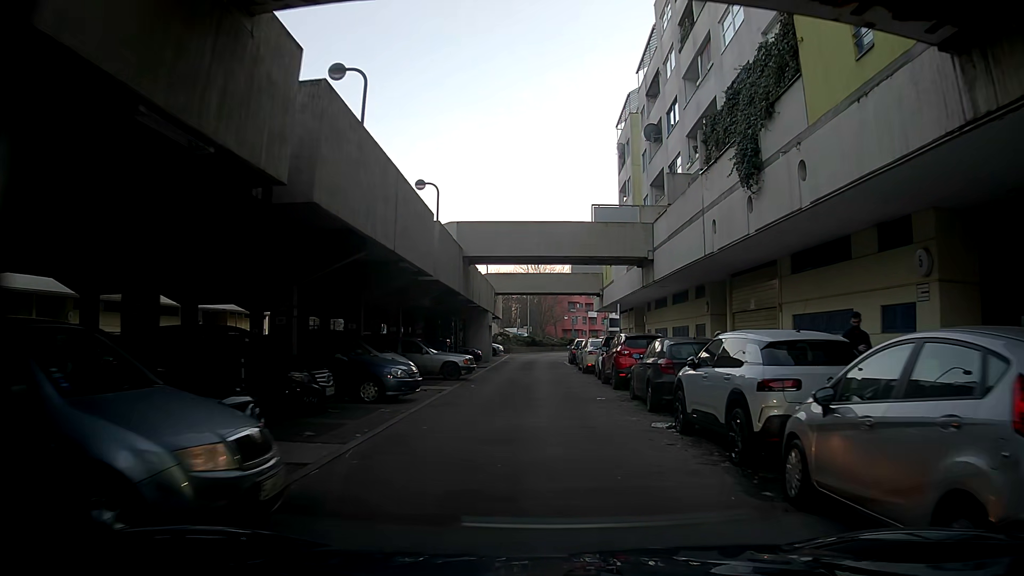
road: residential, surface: asphalt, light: Day
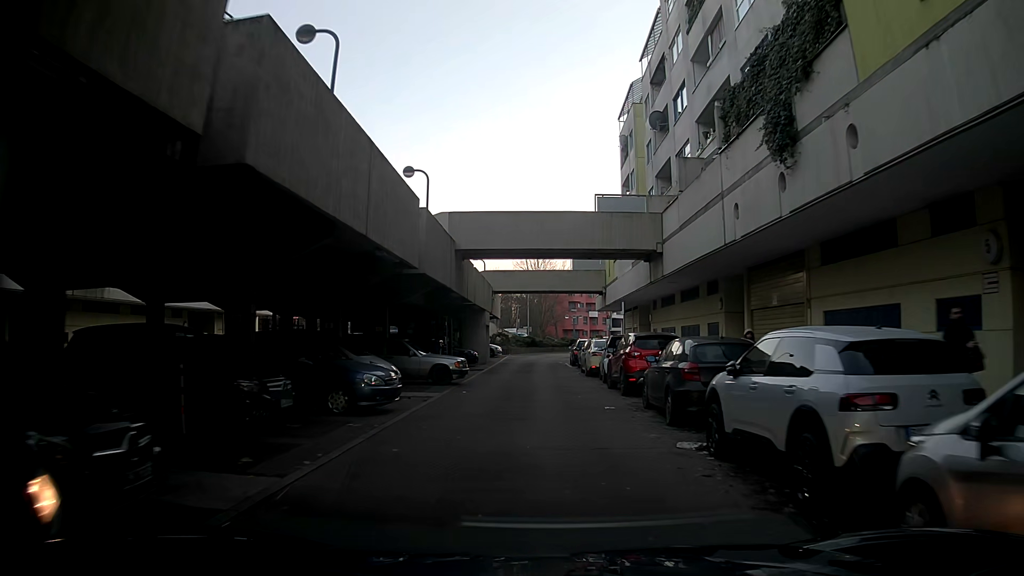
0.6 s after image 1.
(0.0, +2.2) m; -1°
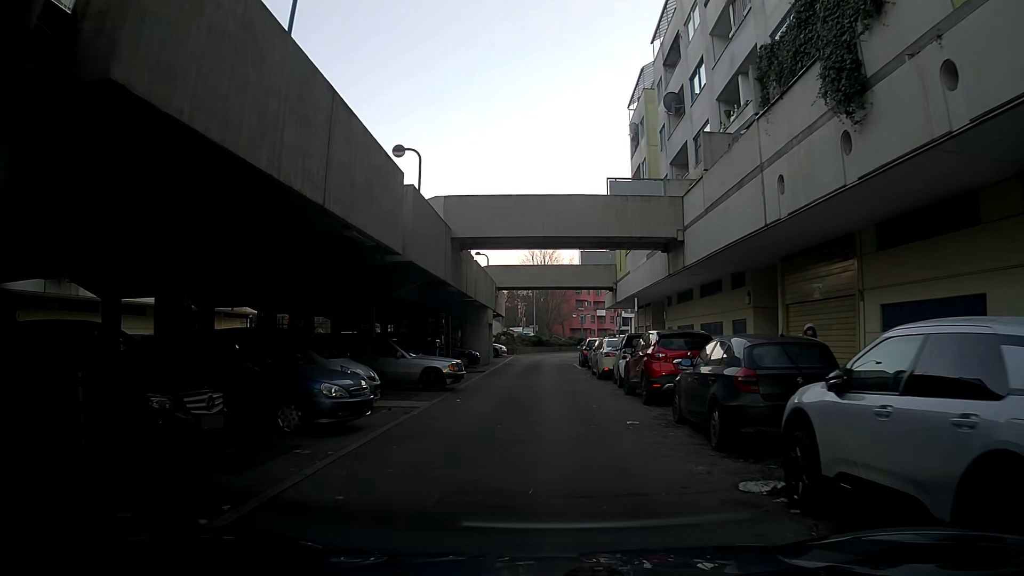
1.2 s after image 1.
(0.0, +2.6) m; +1°
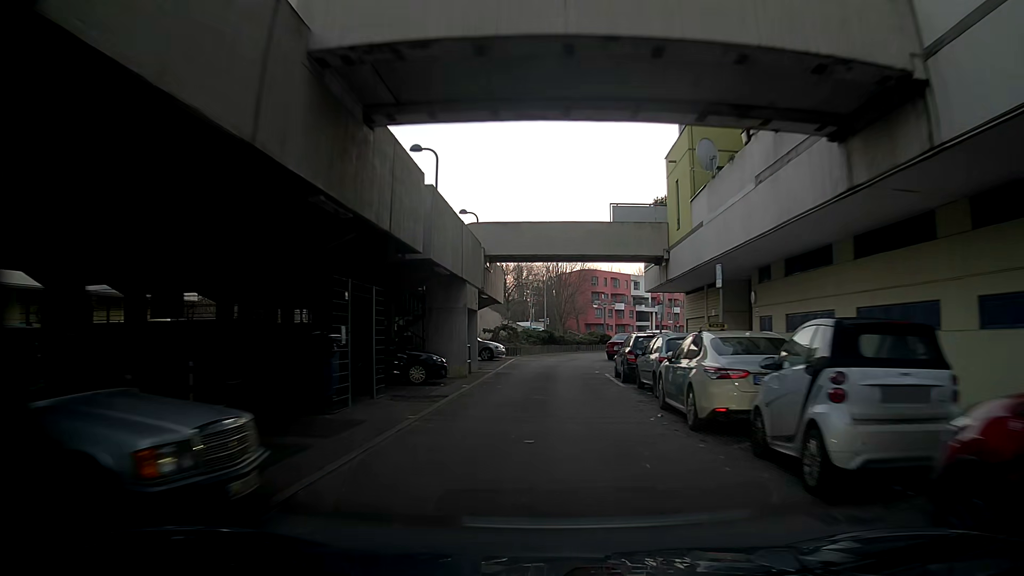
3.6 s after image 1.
(-0.5, +14.0) m; -2°
